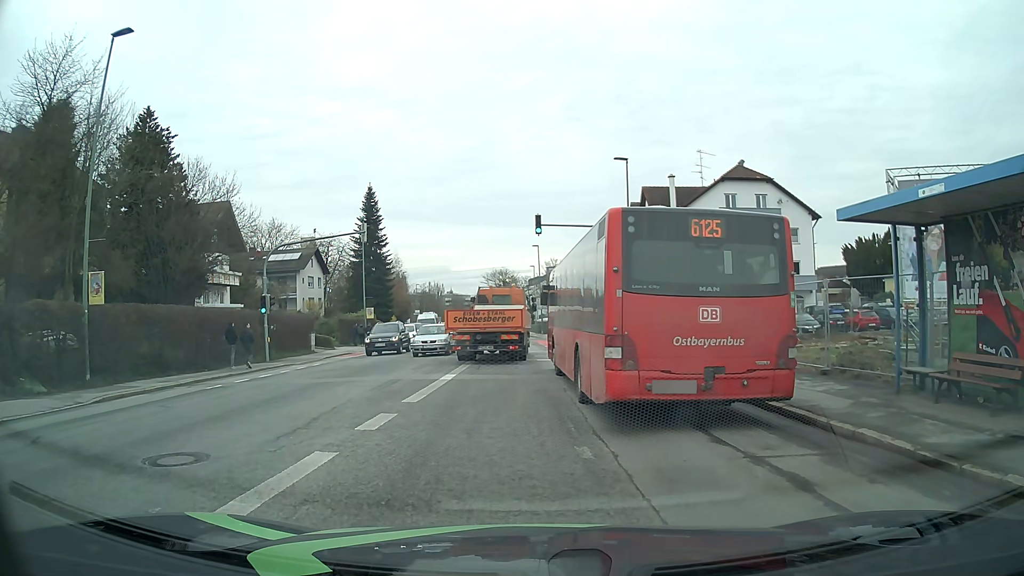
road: tertiary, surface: asphalt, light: Day
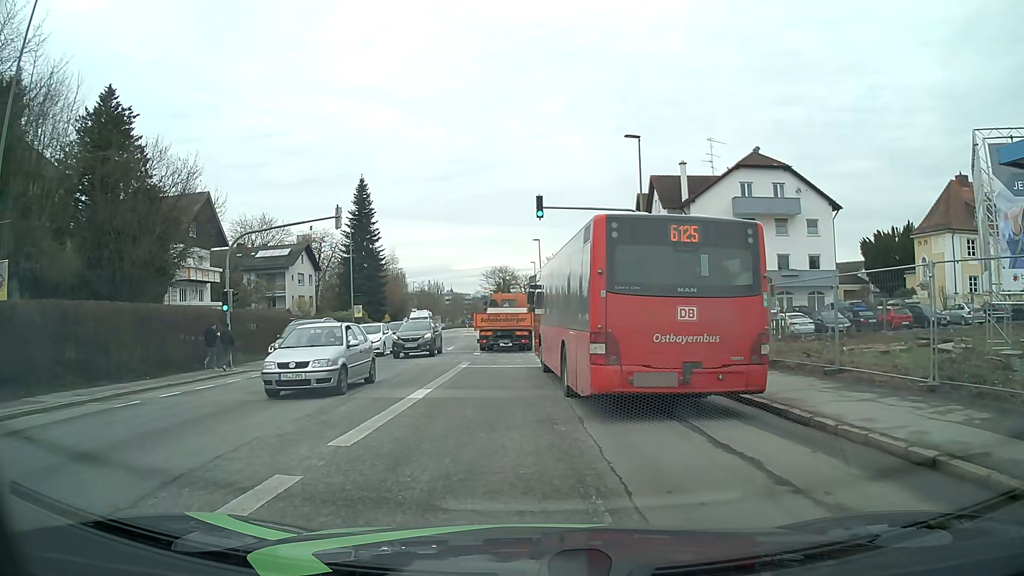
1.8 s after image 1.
(0.0, +4.5) m; +1°
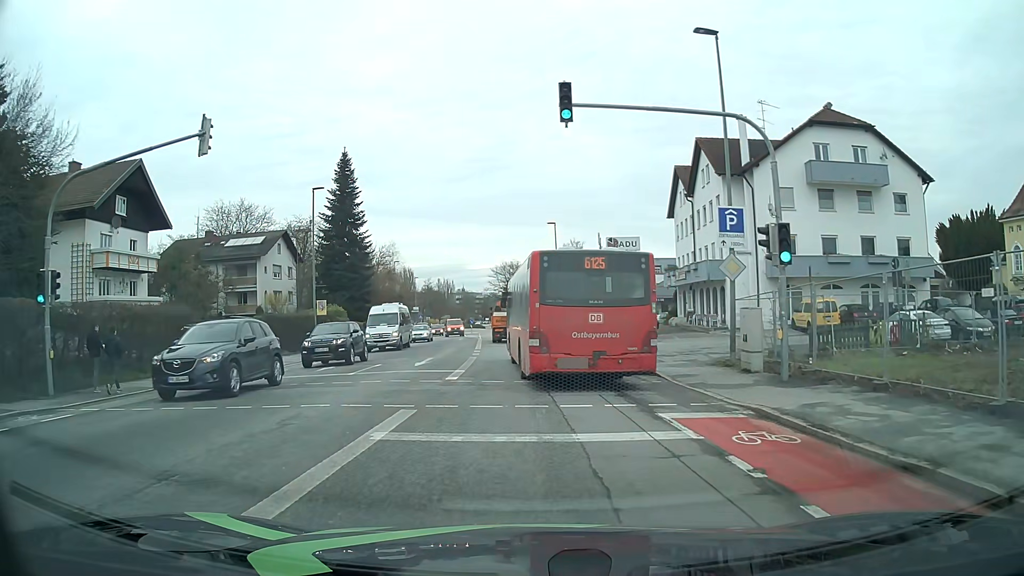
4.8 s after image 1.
(-0.2, +13.0) m; -1°
(0, +10) (0, +20) (-1, +30) (-1, +40) (-2, +50) (-3, +60) (-3, +70) (-4, +80) (-4, +90) (-2, +100) m
